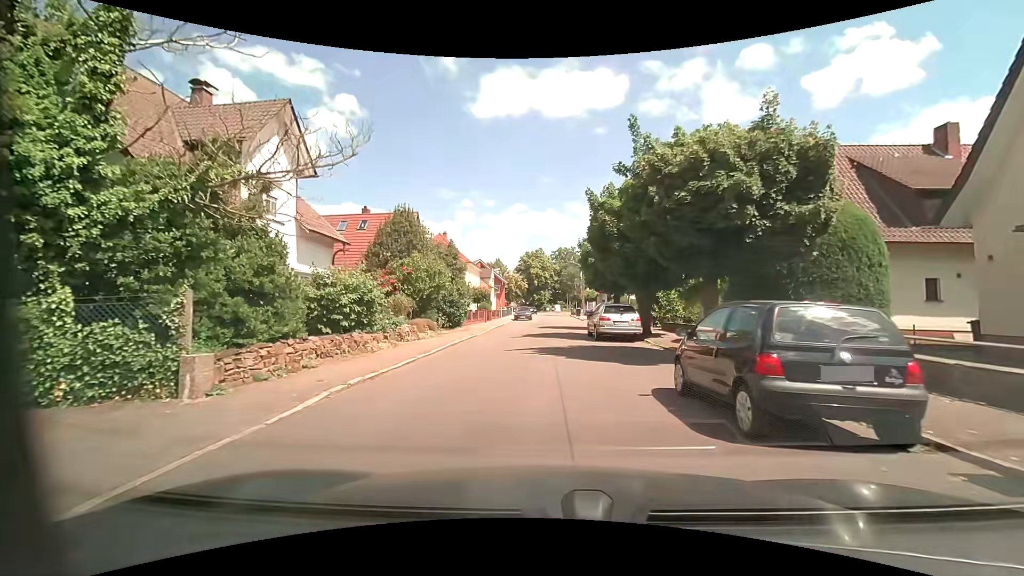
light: Day
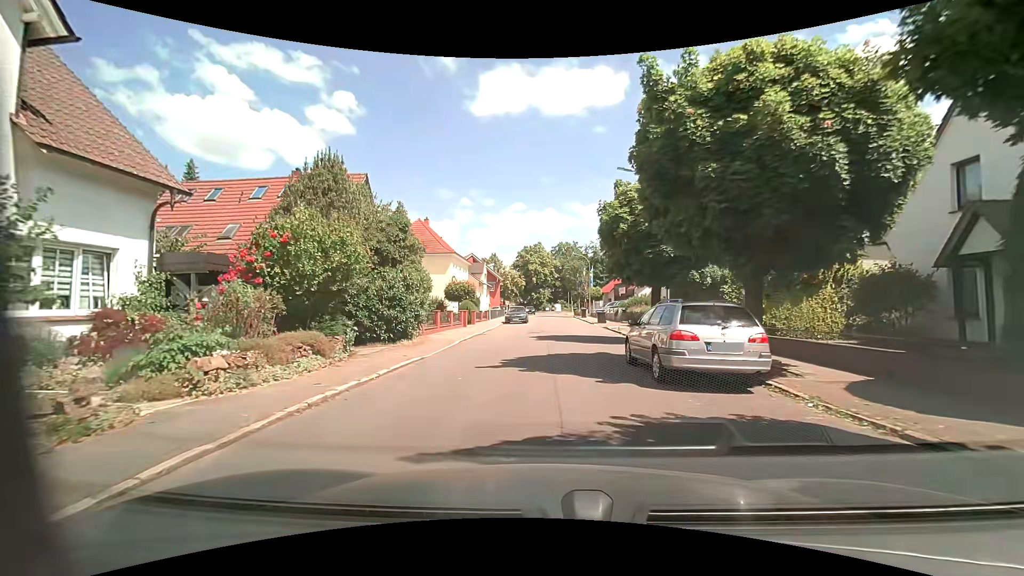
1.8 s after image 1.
(+0.1, +10.9) m; -1°
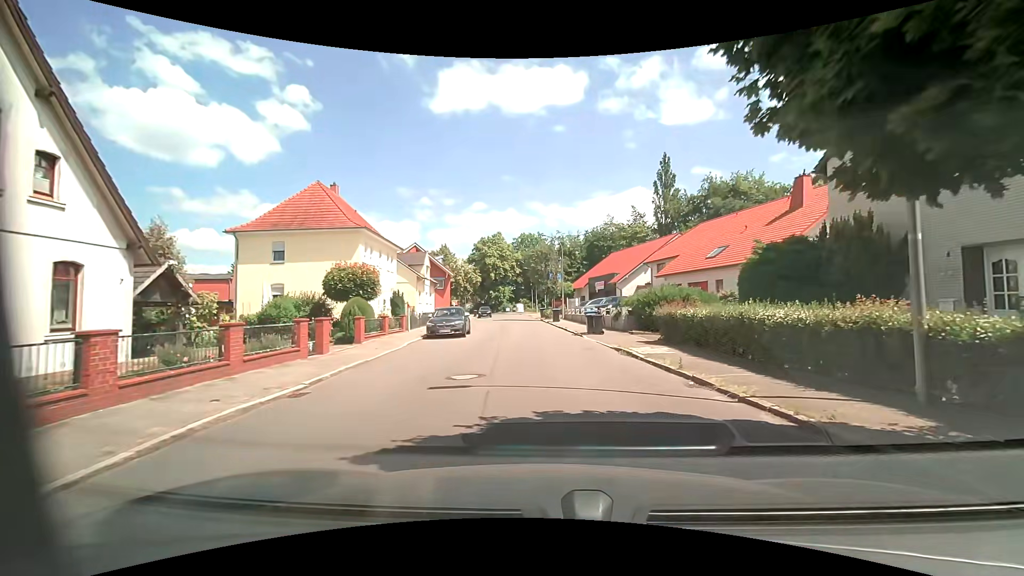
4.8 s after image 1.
(+0.5, +17.2) m; +5°
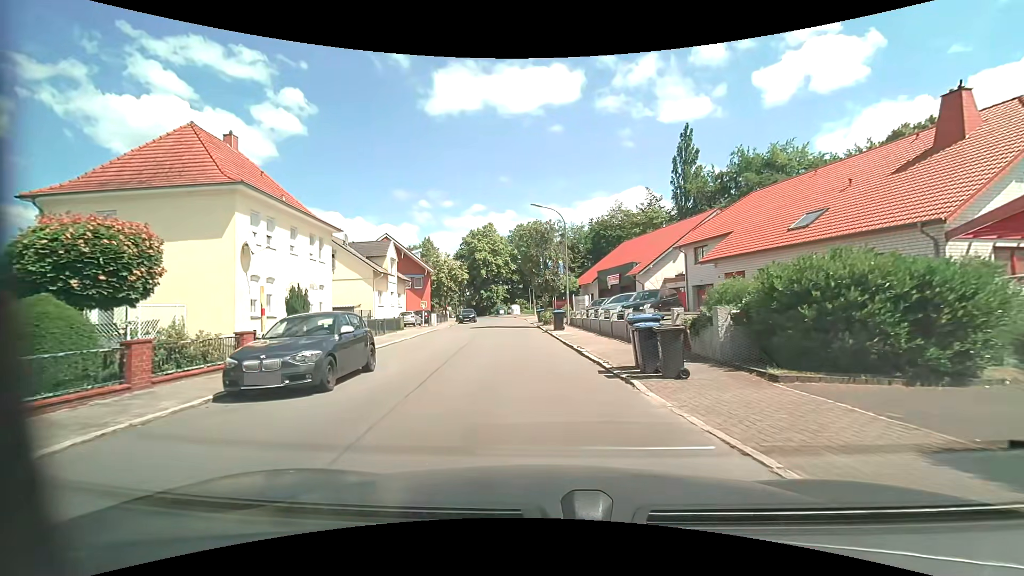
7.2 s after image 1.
(+0.3, +14.0) m; 0°
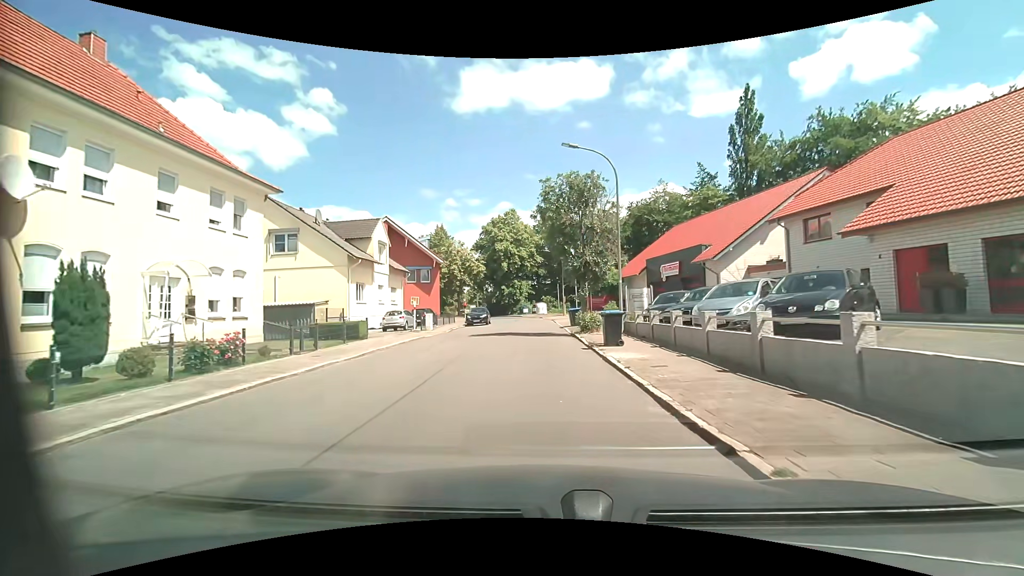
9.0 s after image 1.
(-0.4, +11.7) m; -3°
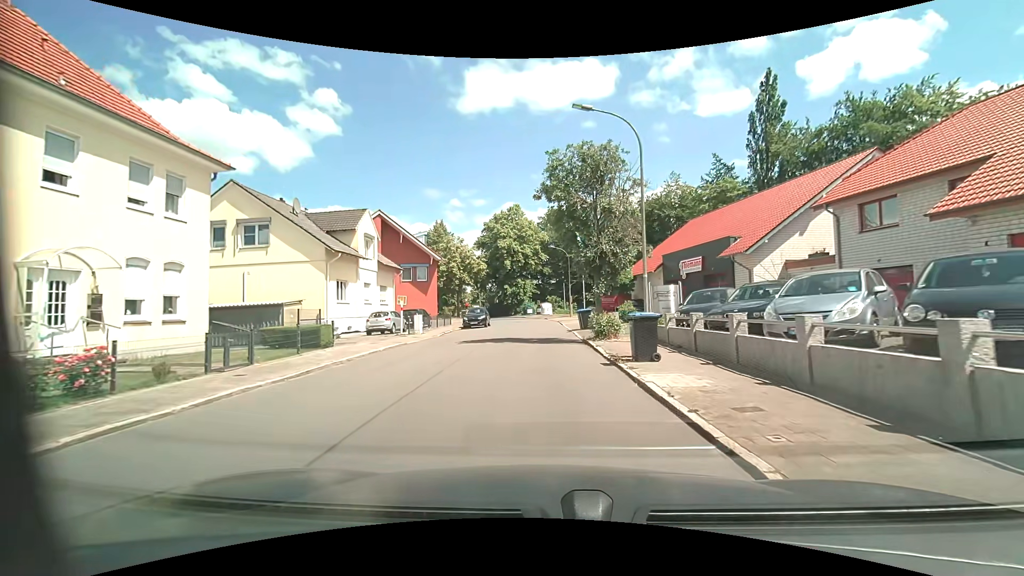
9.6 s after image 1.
(-0.1, +4.1) m; -1°
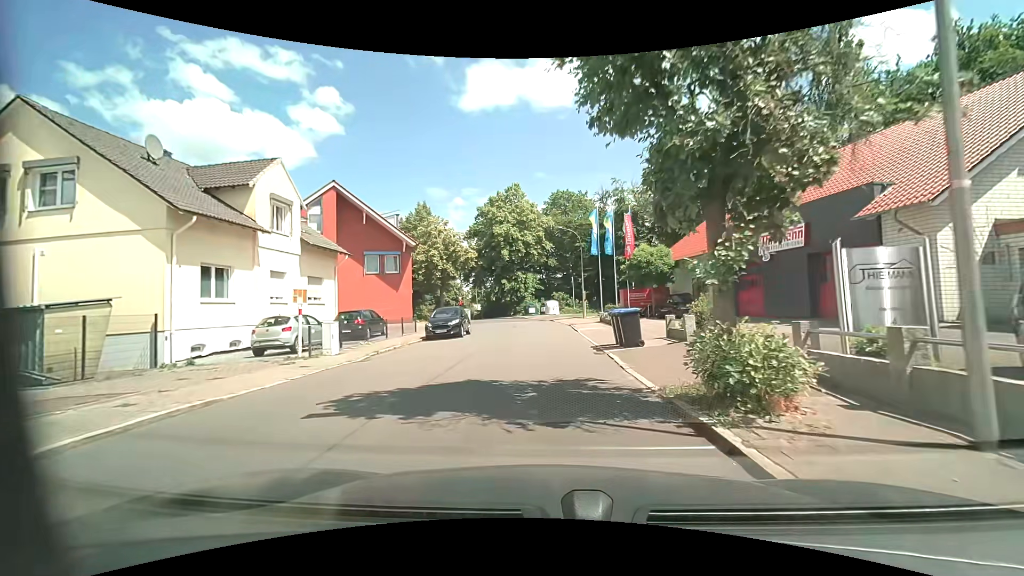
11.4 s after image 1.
(-0.1, +12.2) m; 0°
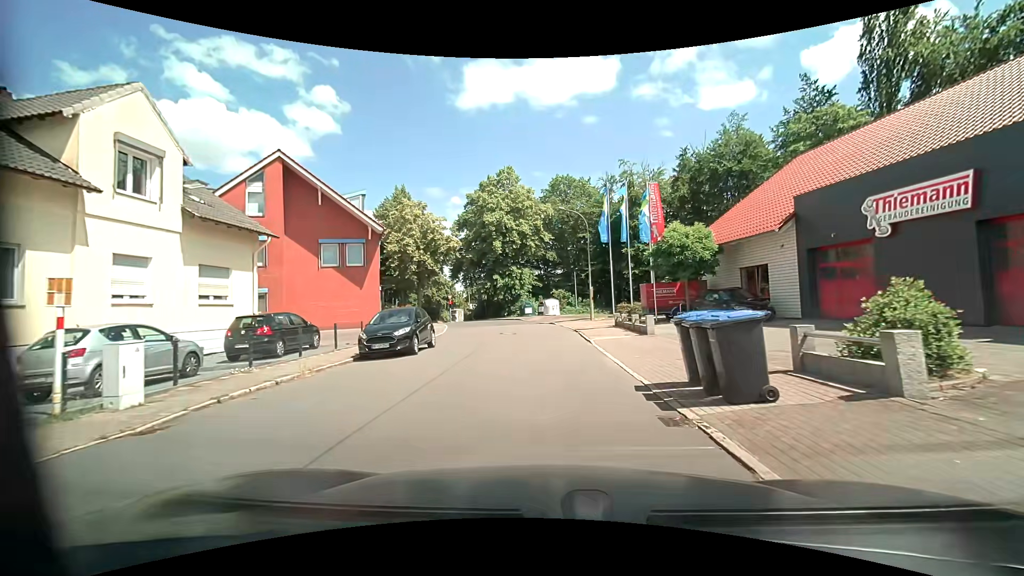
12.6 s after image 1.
(-0.1, +8.0) m; -1°
